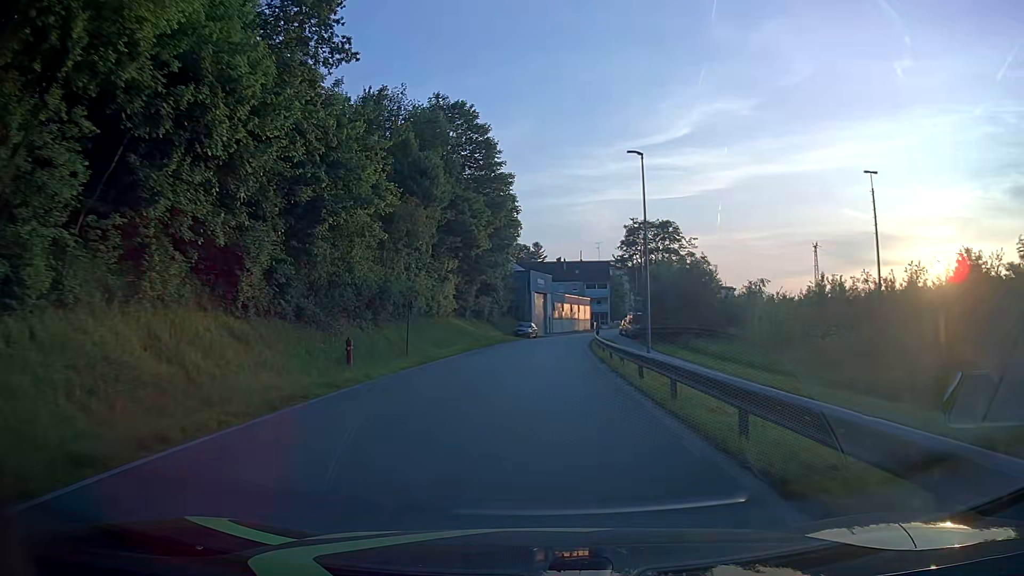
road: residential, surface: asphalt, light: Day
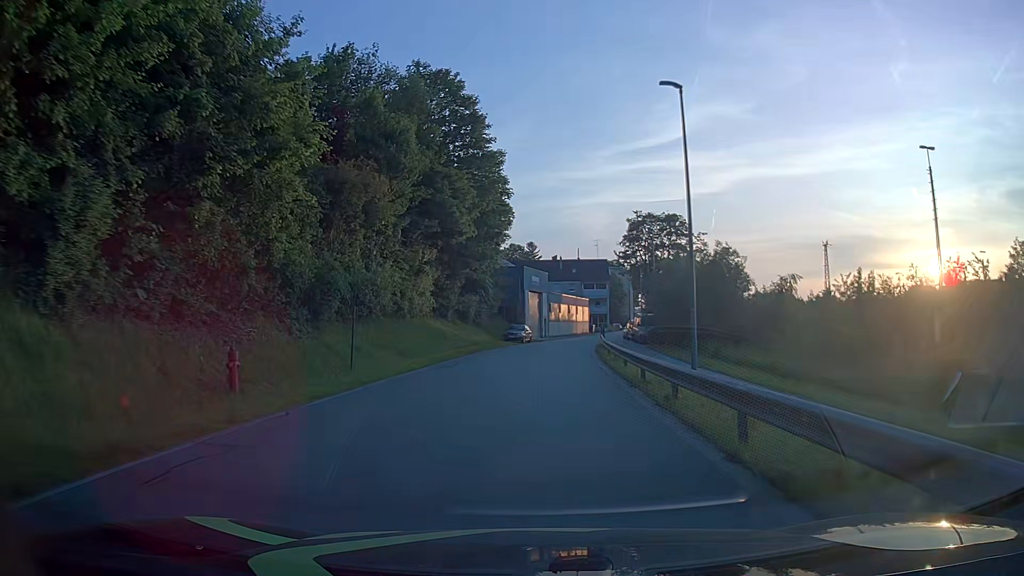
(-0.1, +8.0) m; -1°
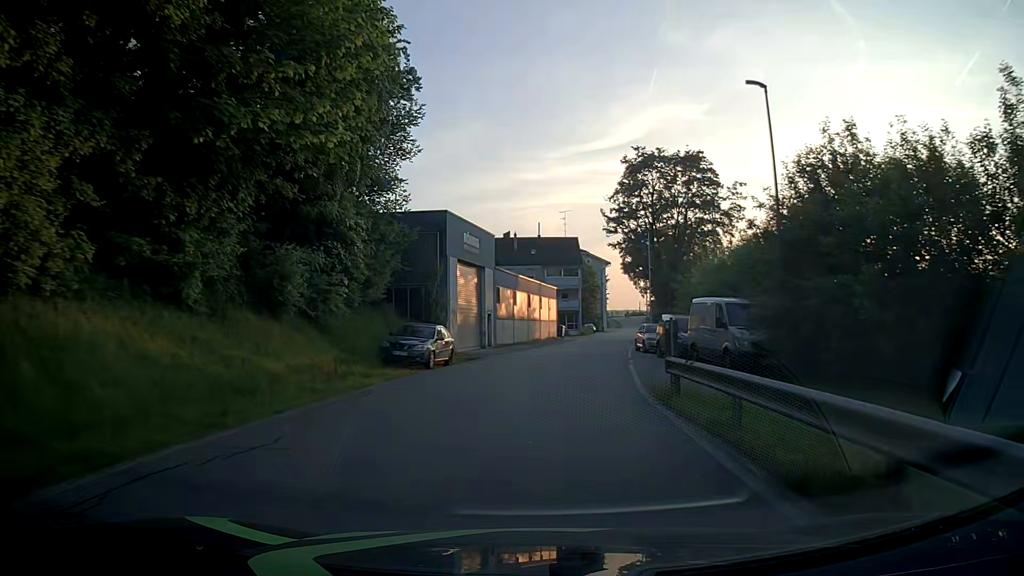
(+1.0, +31.4) m; +4°
